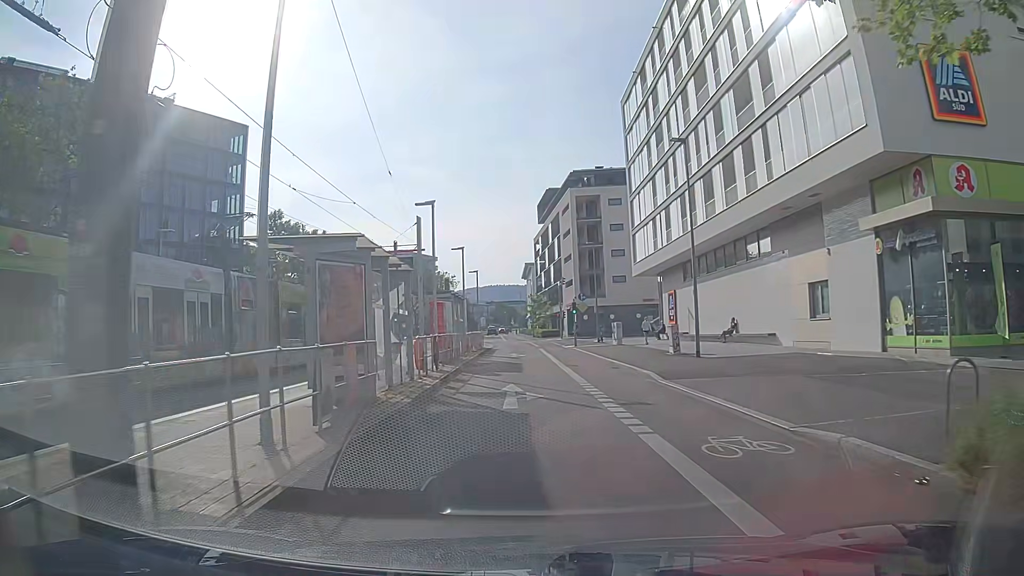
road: secondary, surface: asphalt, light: Day
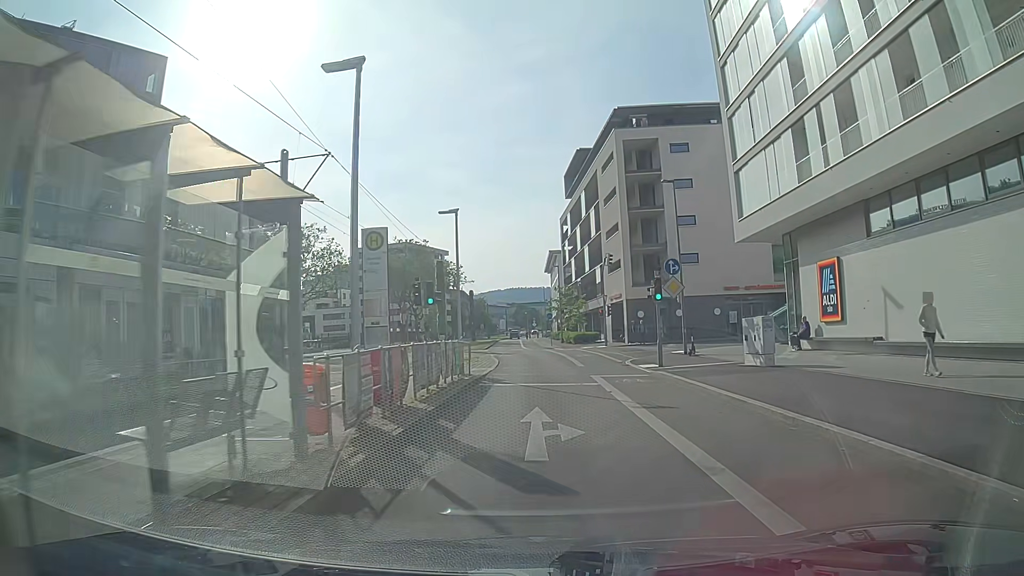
(-0.5, +24.4) m; -1°
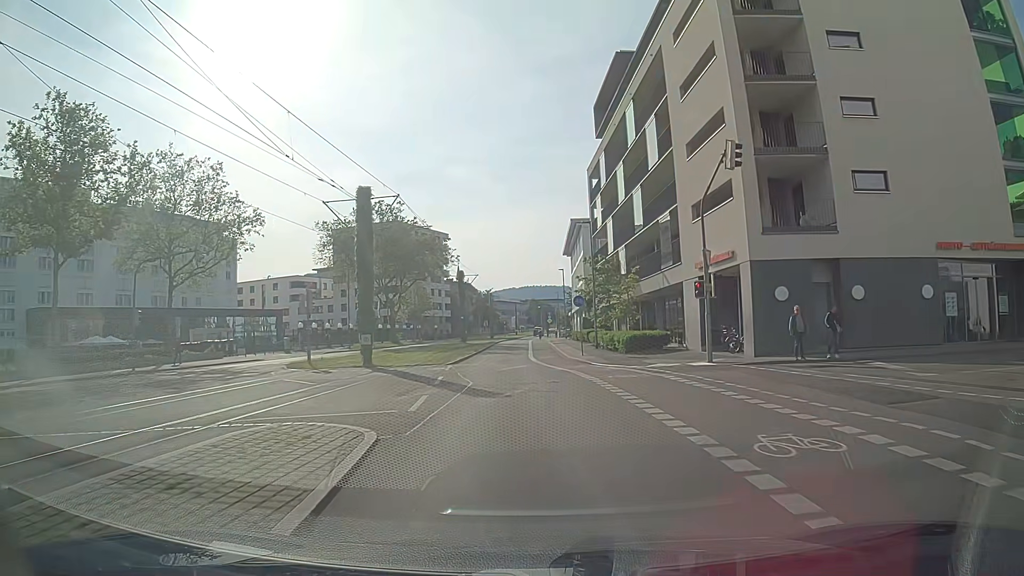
(-0.3, +28.9) m; -2°
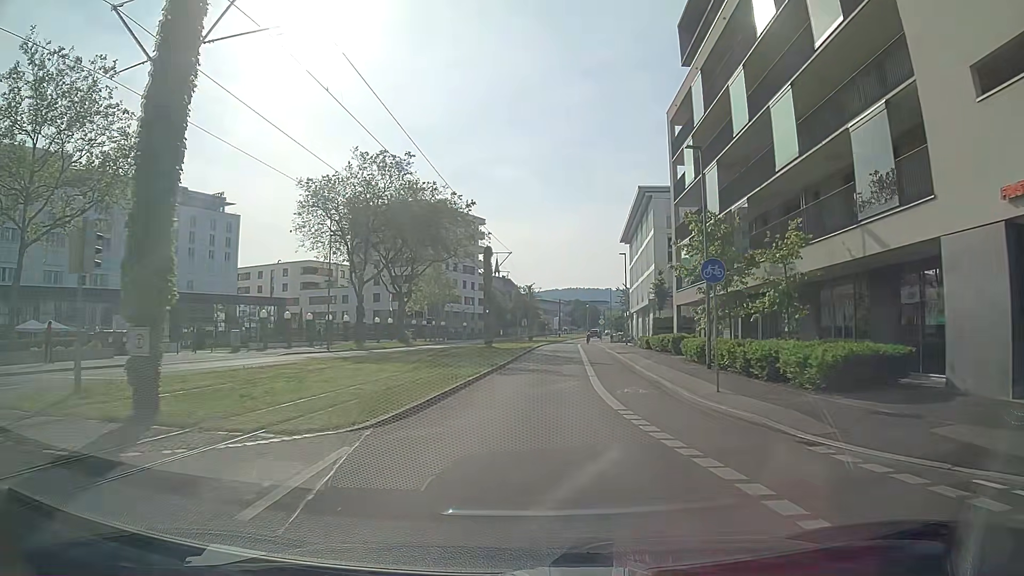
(-0.7, +19.4) m; -3°
(0, +10) (0, +20) (0, +30) (+1, +40) (+1, +50) (+2, +60) (+2, +70) (+3, +80) (+4, +90) (+4, +100) m
